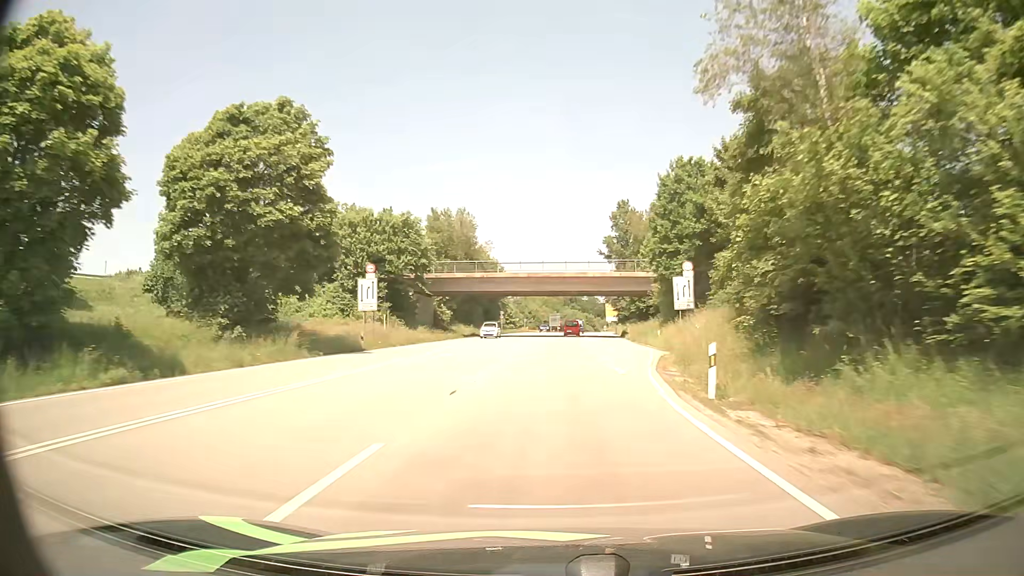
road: primary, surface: asphalt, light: Day
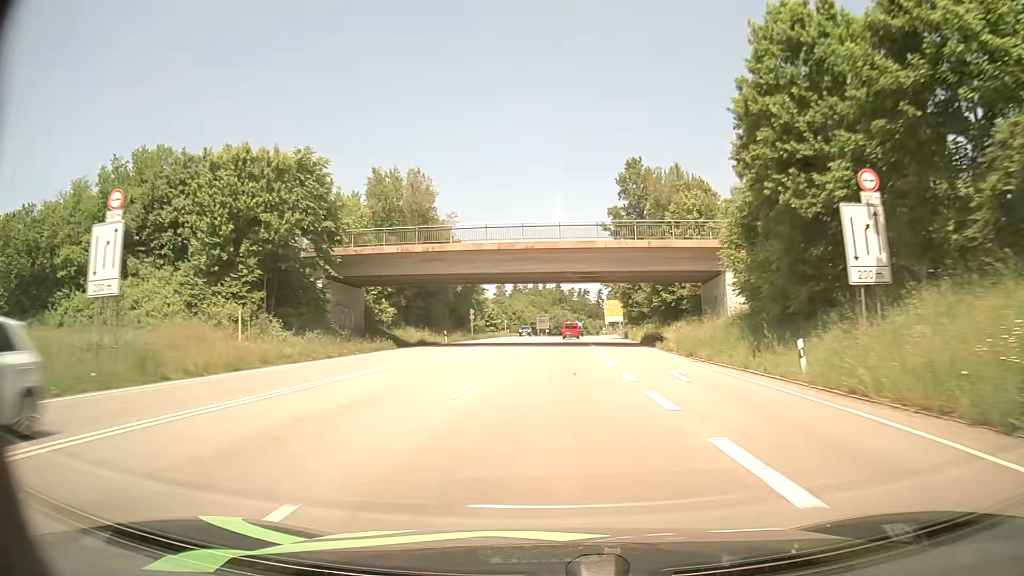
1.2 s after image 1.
(0.0, +26.7) m; +1°
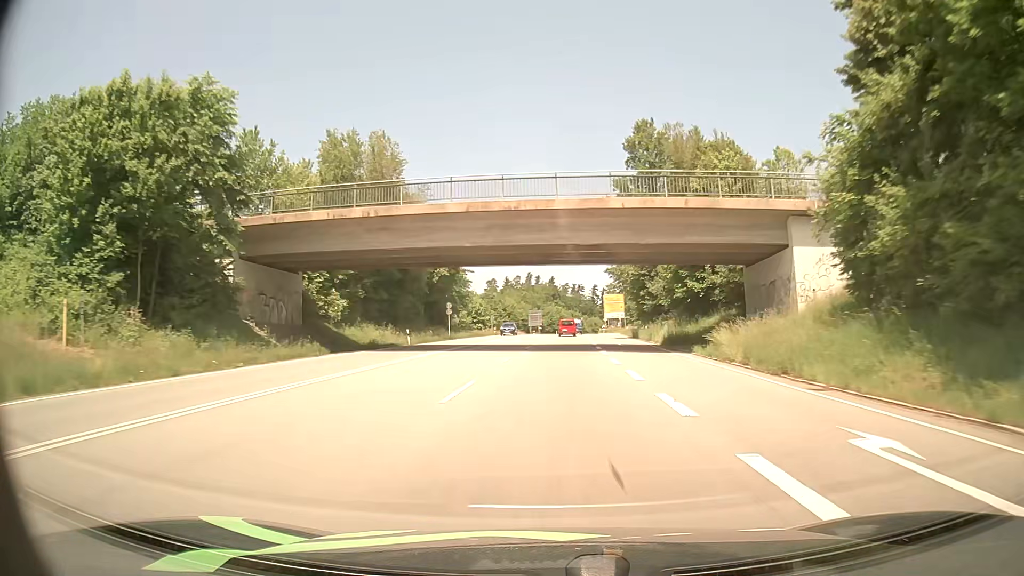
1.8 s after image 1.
(0.0, +13.4) m; 0°
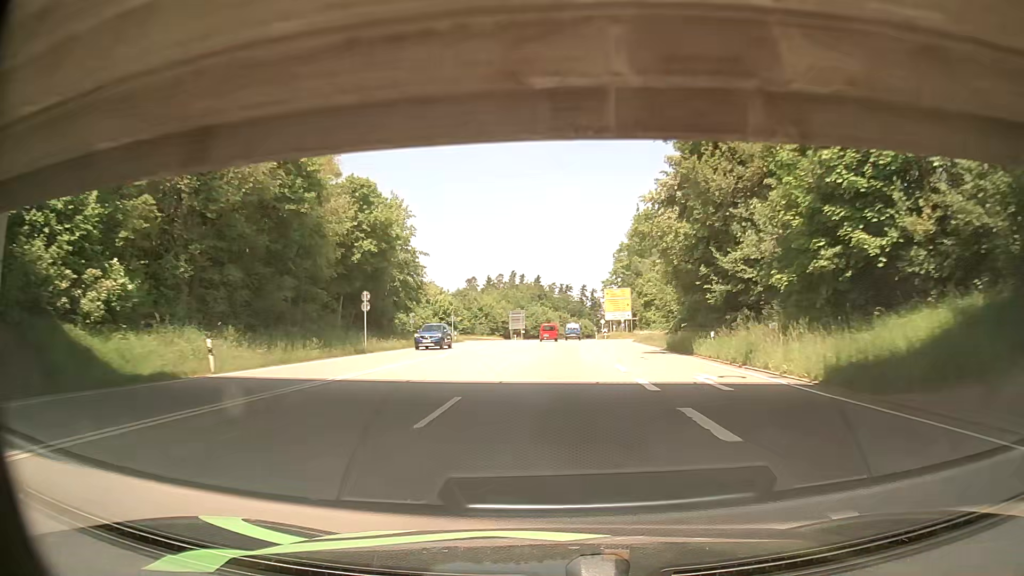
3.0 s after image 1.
(+0.3, +26.7) m; +1°
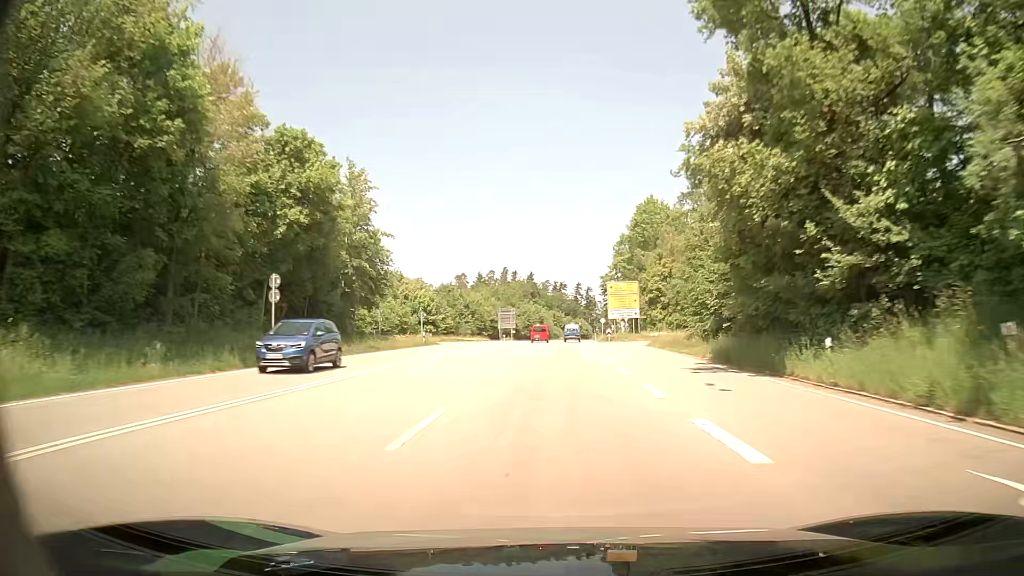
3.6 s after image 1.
(+0.2, +13.4) m; +1°
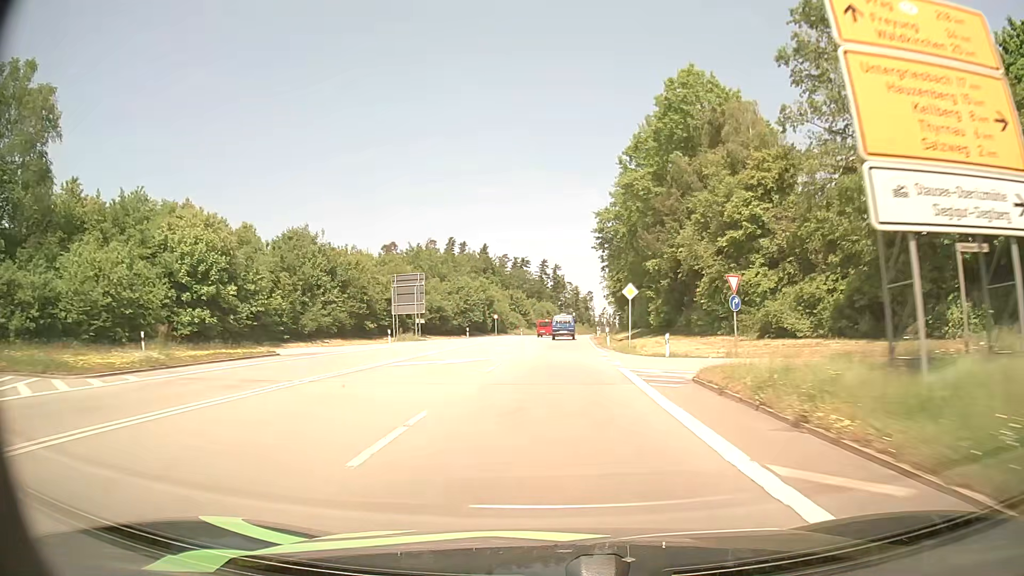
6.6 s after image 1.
(+1.1, +64.3) m; +3°
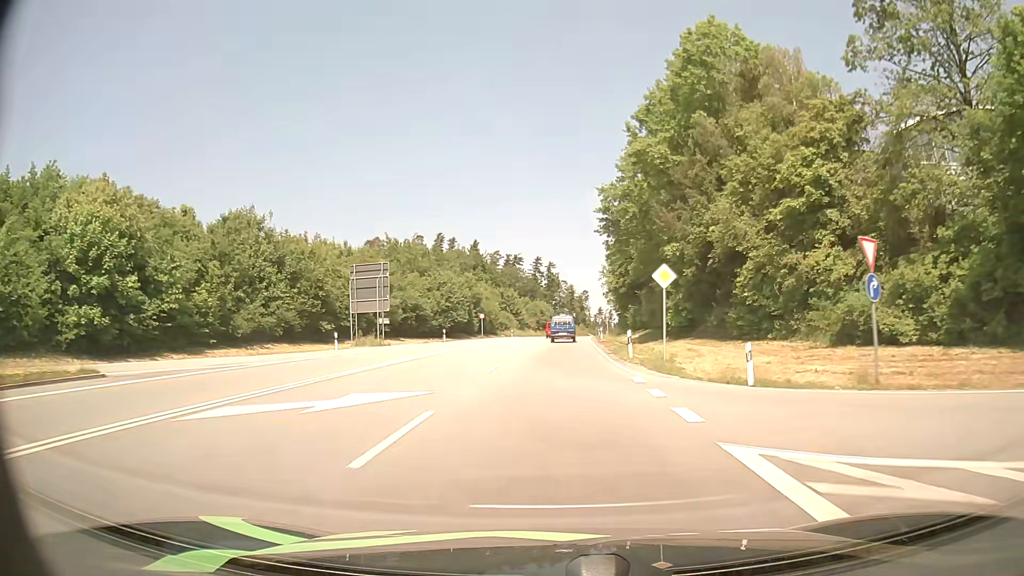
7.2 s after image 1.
(0.0, +12.0) m; 0°
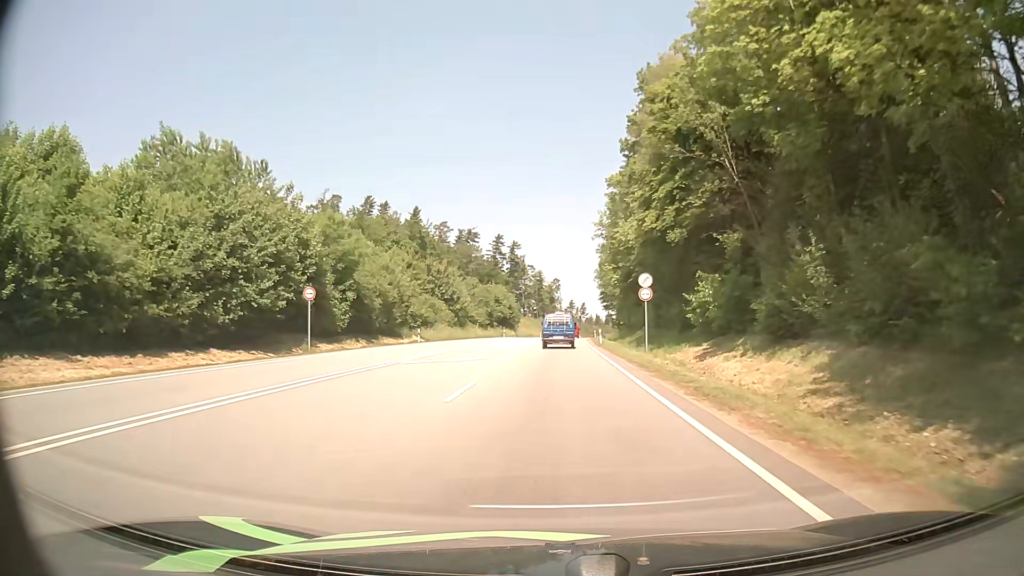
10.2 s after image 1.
(+1.3, +54.1) m; +3°
(0, +10) (0, +20) (0, +30) (+1, +40) (+1, +50) (+1, +60) (+2, +70) (+2, +80) (+3, +90) (+4, +100) m
